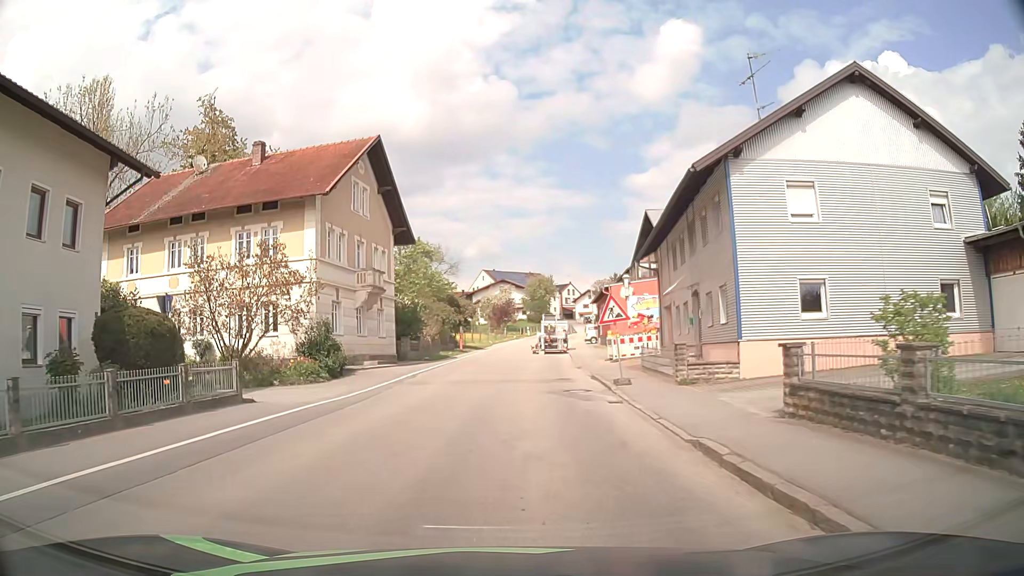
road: secondary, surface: asphalt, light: Day
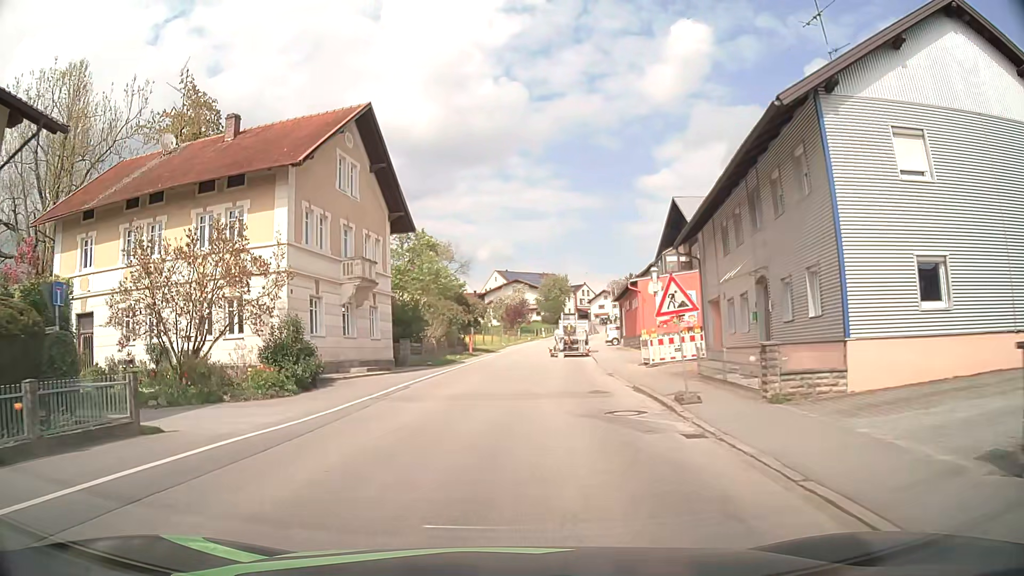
(-0.1, +5.2) m; -1°
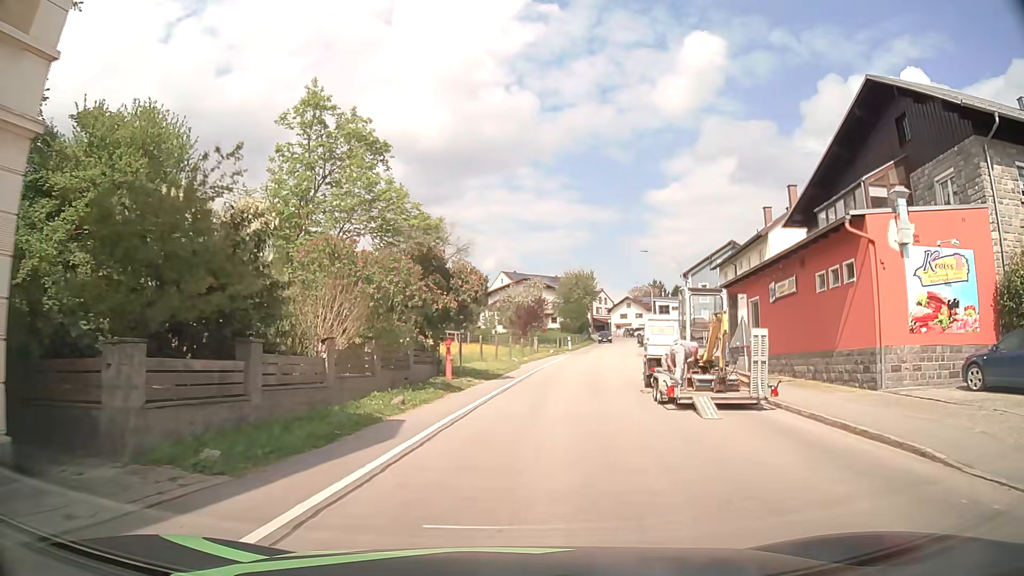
(-0.6, +27.0) m; -1°
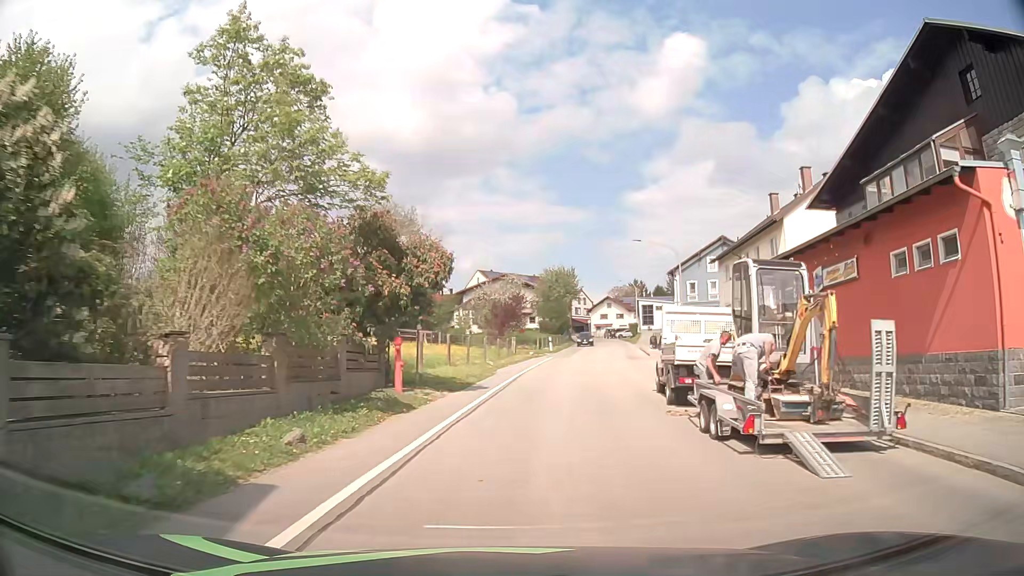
(+0.1, +5.8) m; +3°
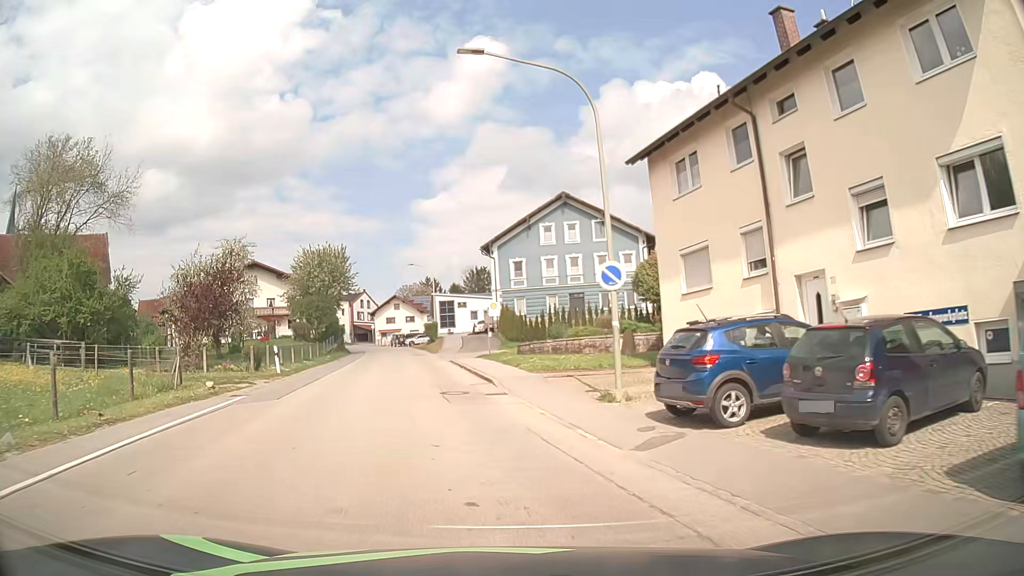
(+3.8, +28.9) m; +18°
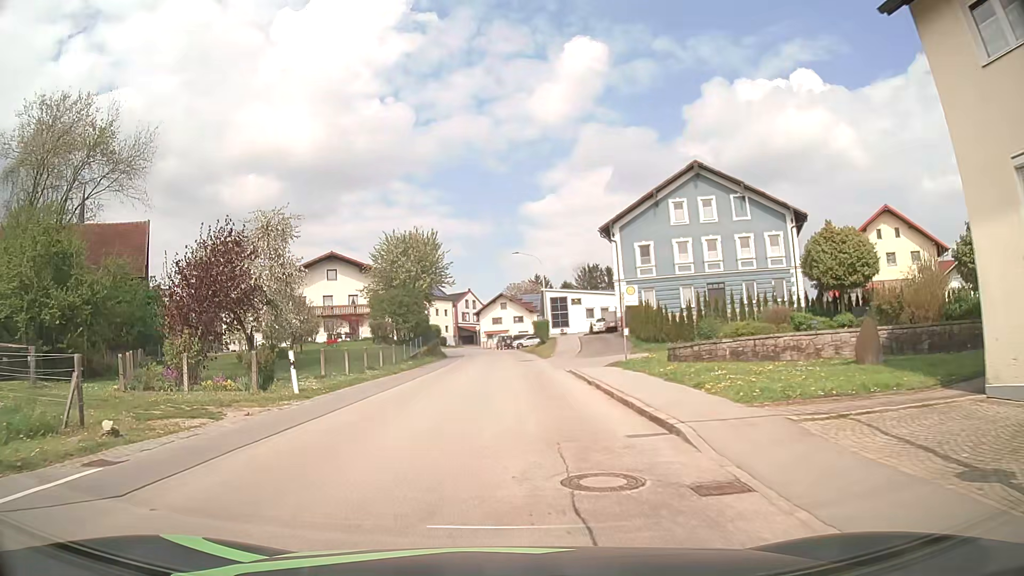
(-0.9, +10.8) m; -10°
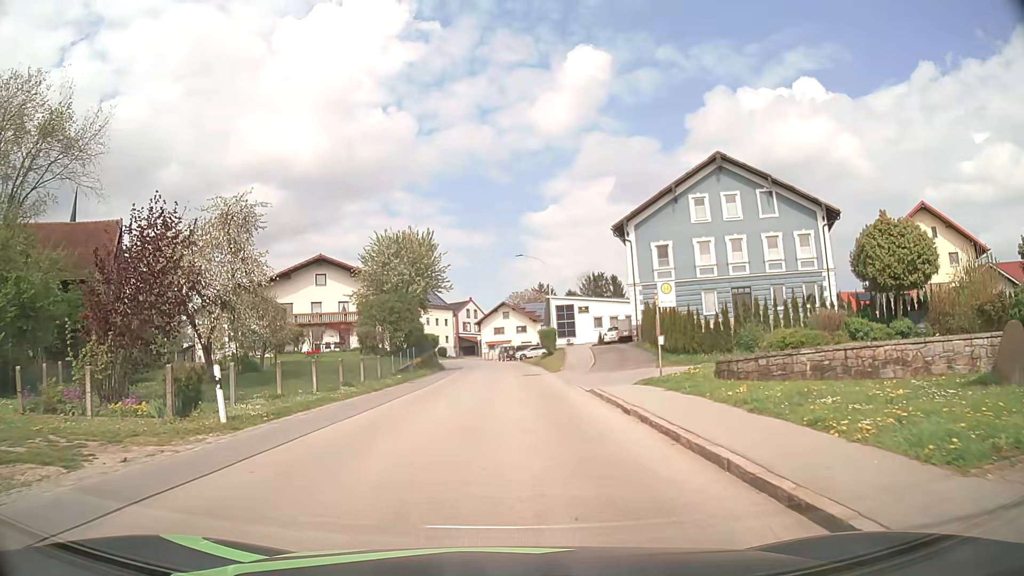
(0.0, +5.1) m; -1°
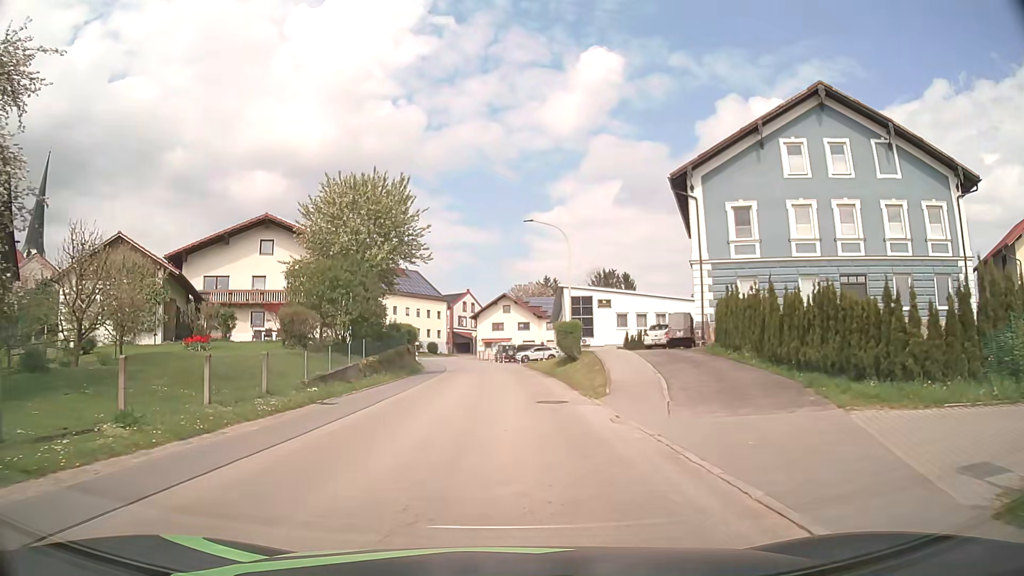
(+0.3, +15.7) m; +1°
